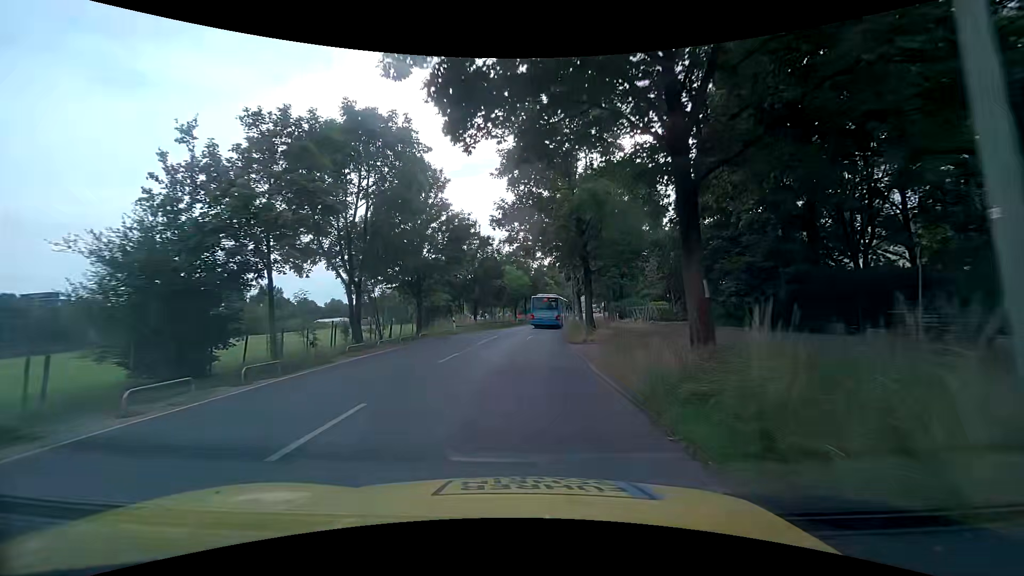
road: tertiary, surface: asphalt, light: Day
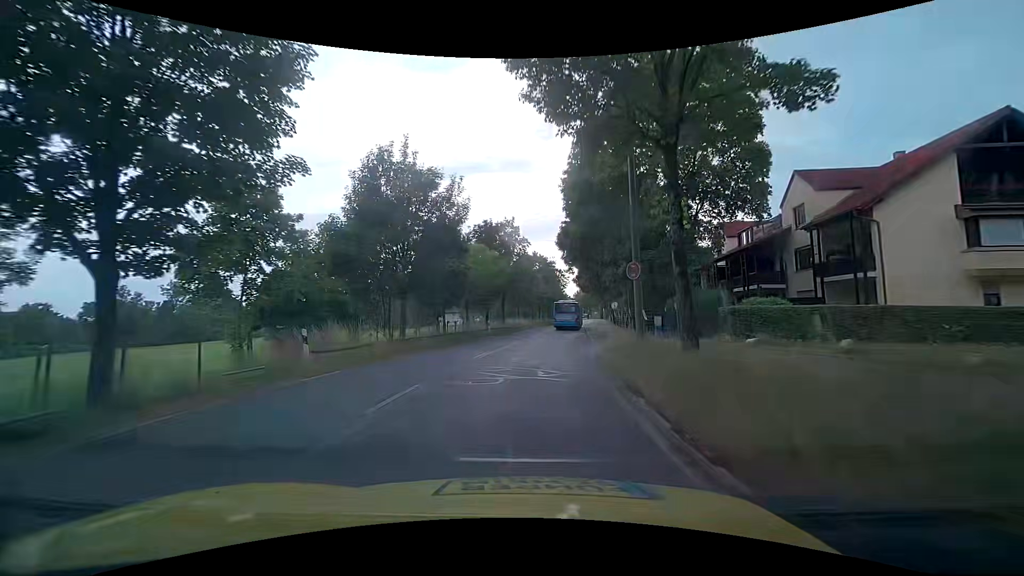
(+0.5, +24.9) m; +3°
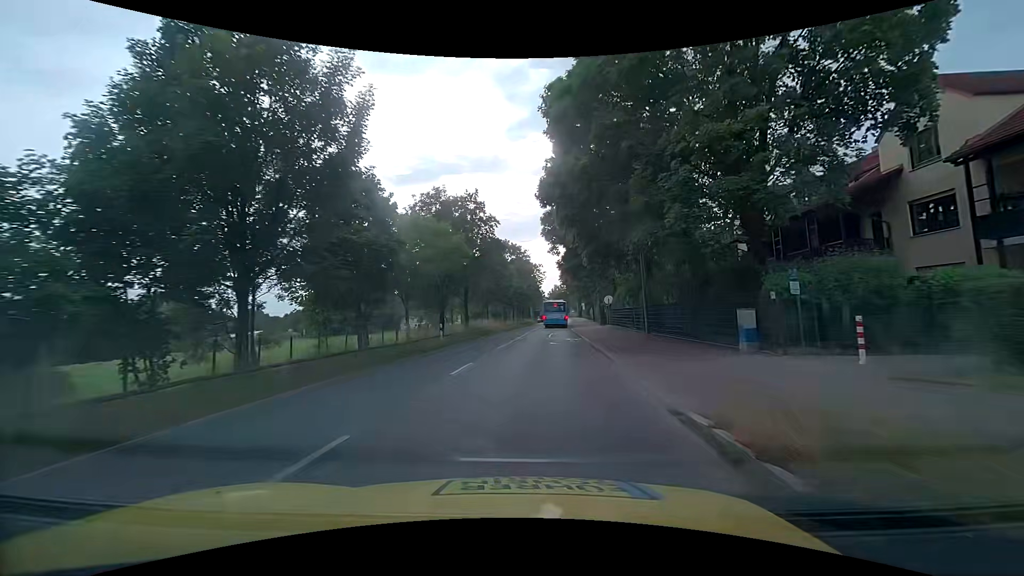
(+0.4, +13.1) m; +3°
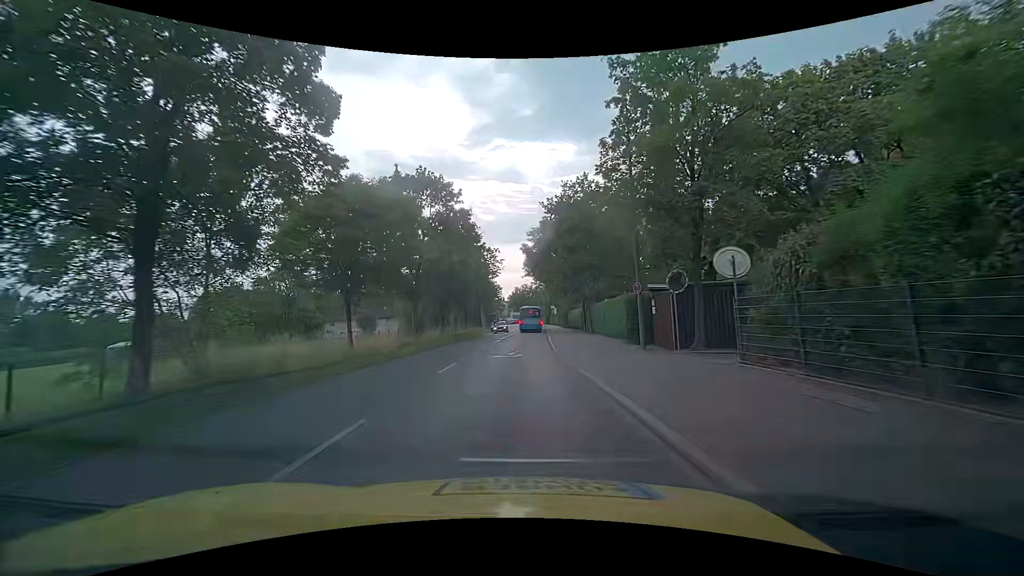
(+1.6, +34.6) m; +4°
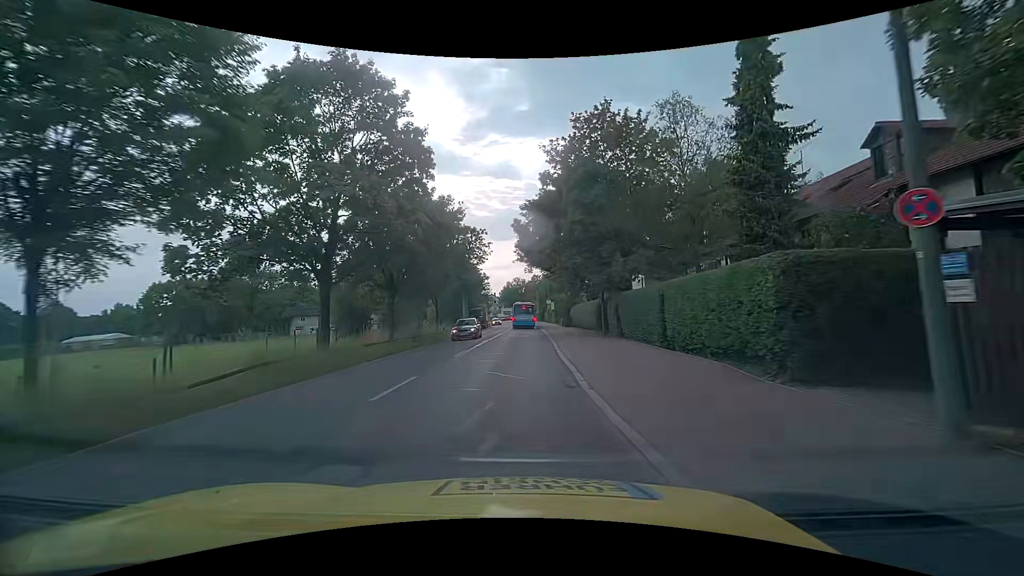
(+0.3, +14.4) m; +2°
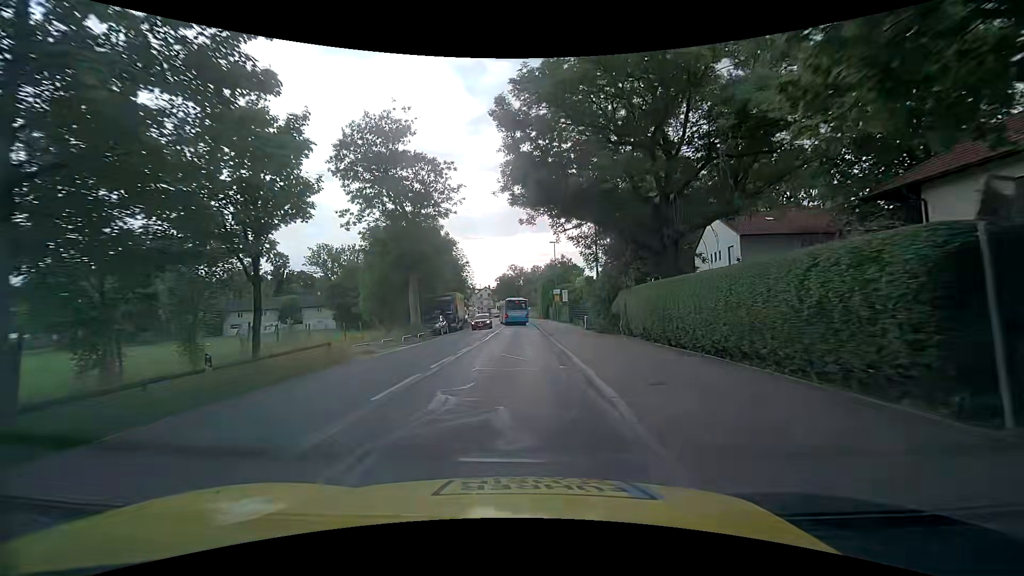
(+0.3, +28.3) m; 0°
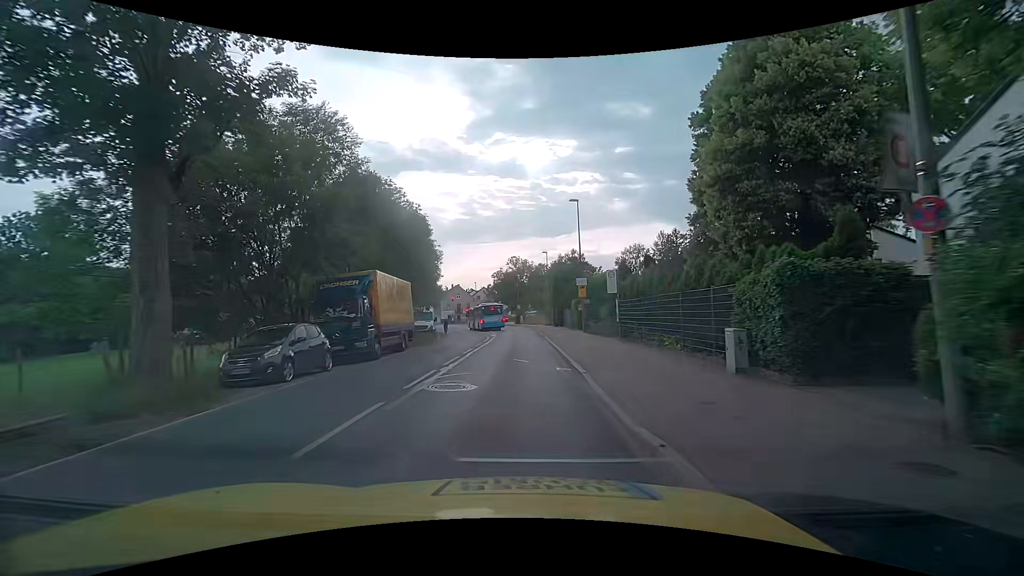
(0.0, +25.4) m; 0°
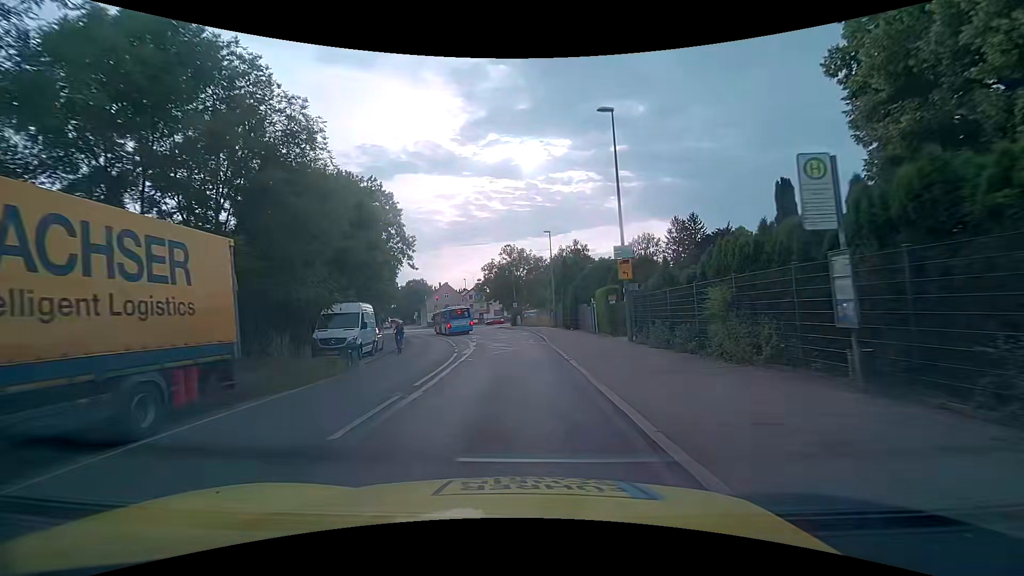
(0.0, +16.9) m; 0°
(0, +10) (0, +20) (-1, +30) (-2, +40) (-3, +50) (-5, +60) (-8, +69) (-11, +79) (-14, +88) (-17, +98) m
